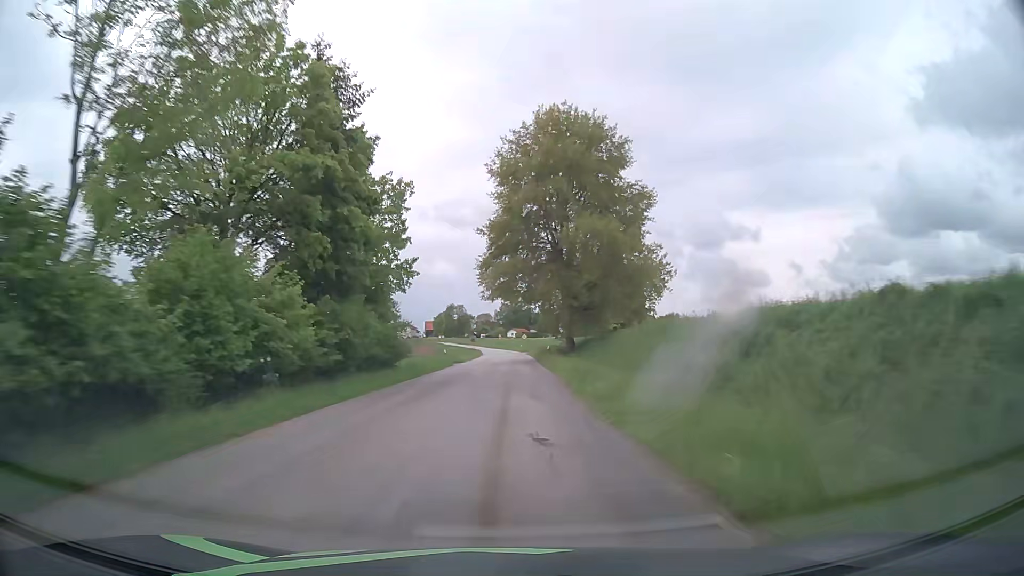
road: tertiary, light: Day
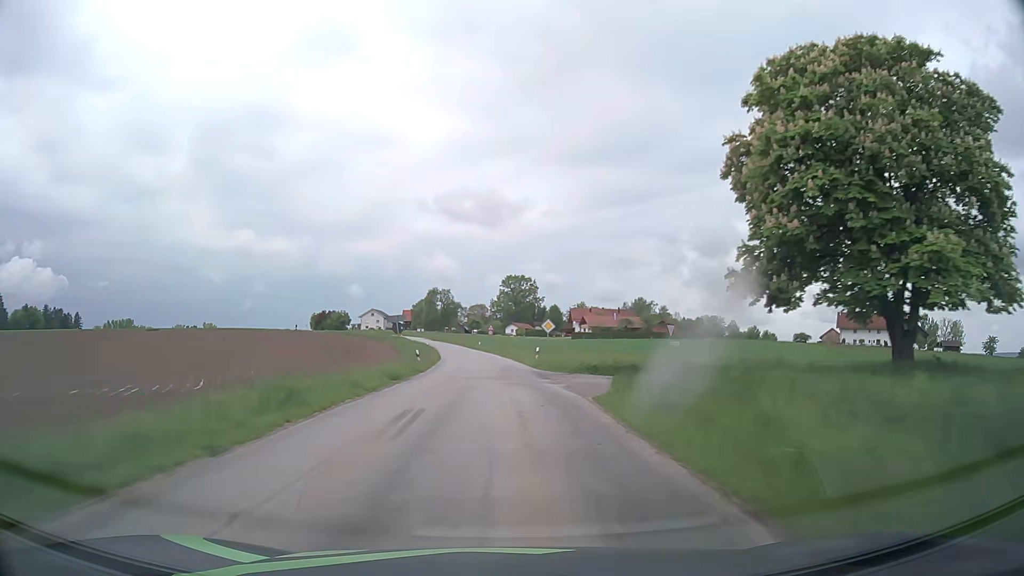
(+0.3, +67.5) m; 0°
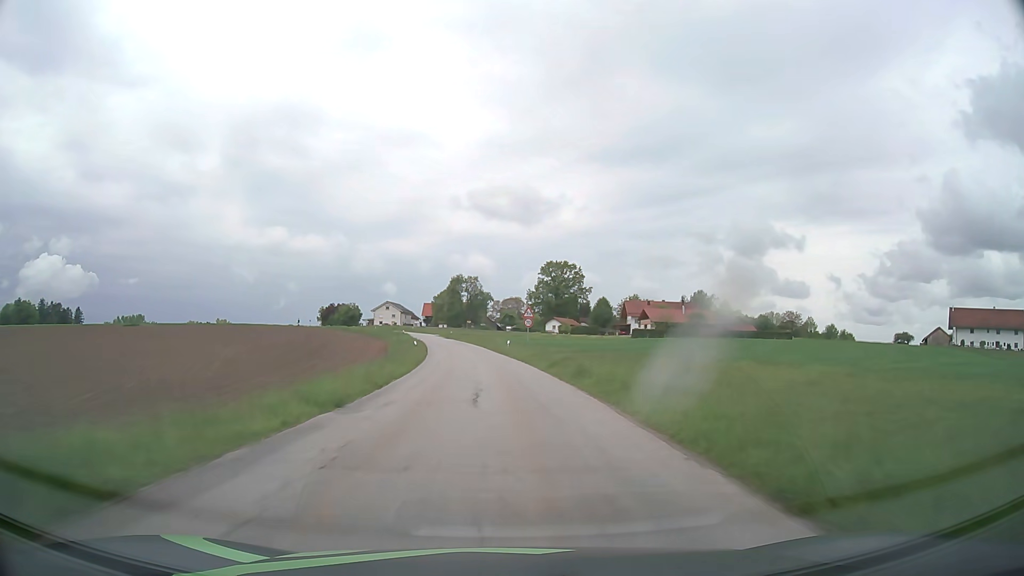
(-1.0, +39.1) m; -3°
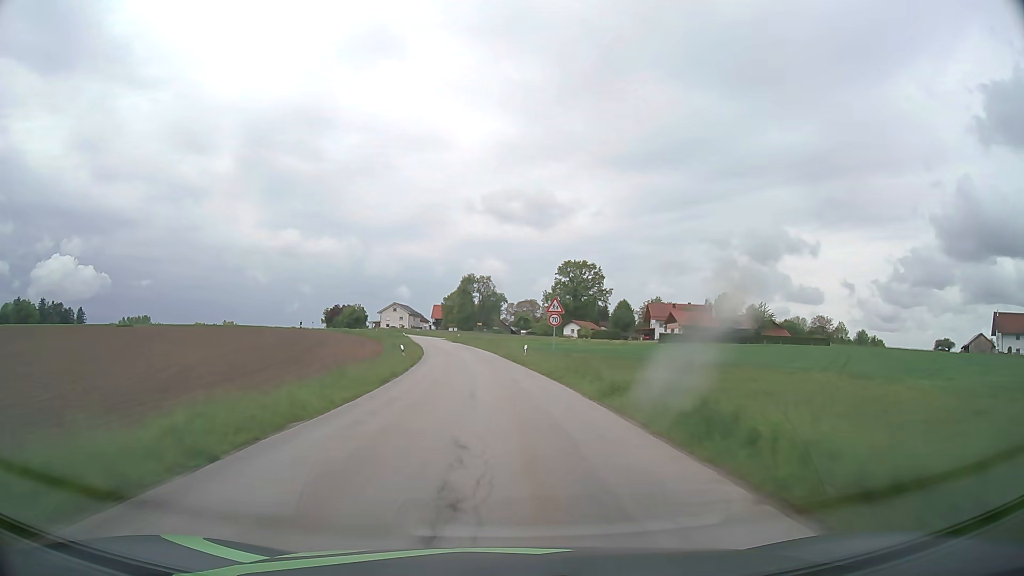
(-0.1, +12.5) m; -1°
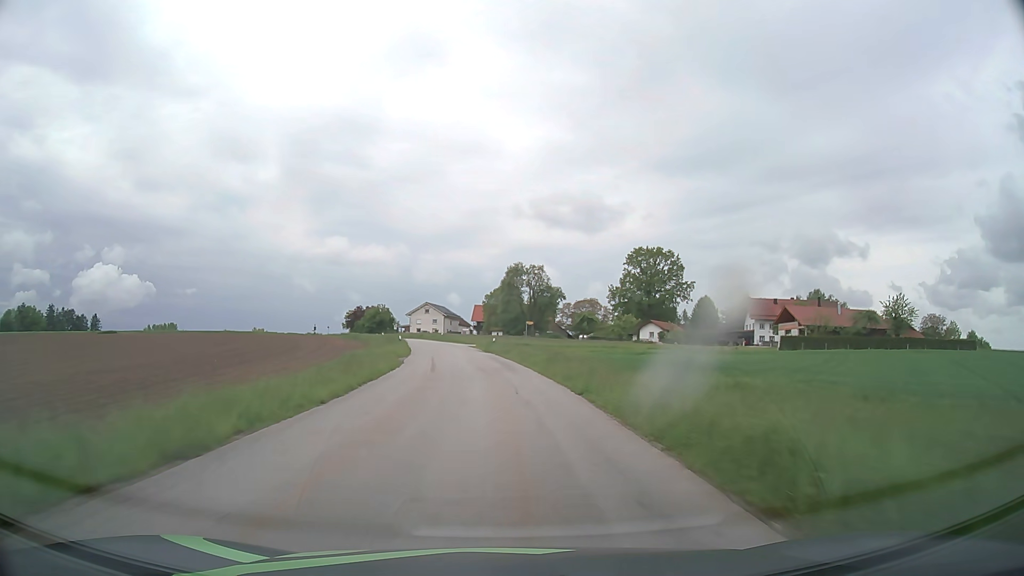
(-1.2, +36.1) m; -4°
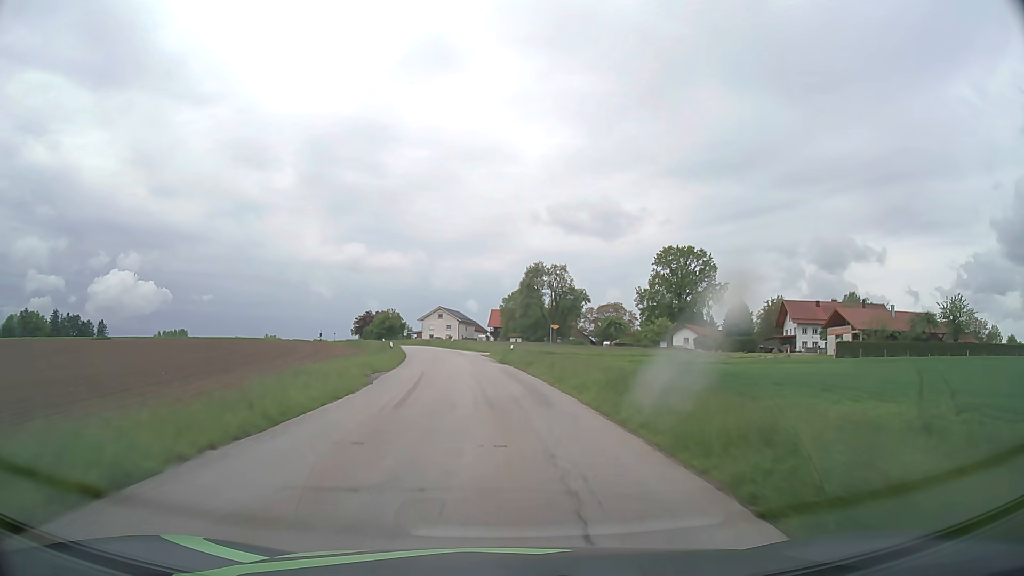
(-0.2, +11.4) m; -2°
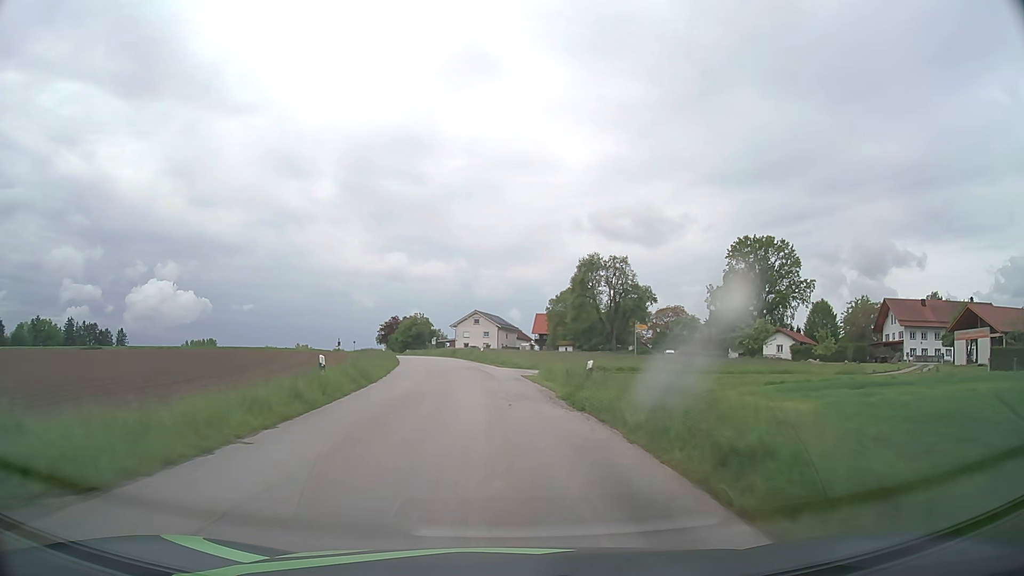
(-0.7, +22.3) m; -4°
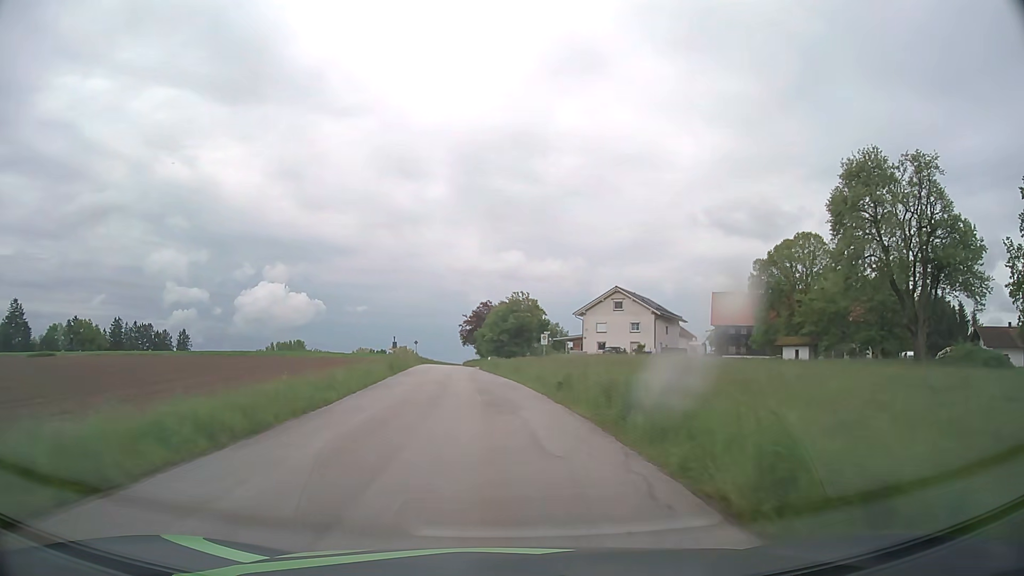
(-4.9, +54.7) m; -10°
(0, +10) (-1, +20) (-1, +30) (-2, +40) (-4, +50) (-5, +60) (-6, +70) (-6, +80) (-7, +90) (-8, +100) m
